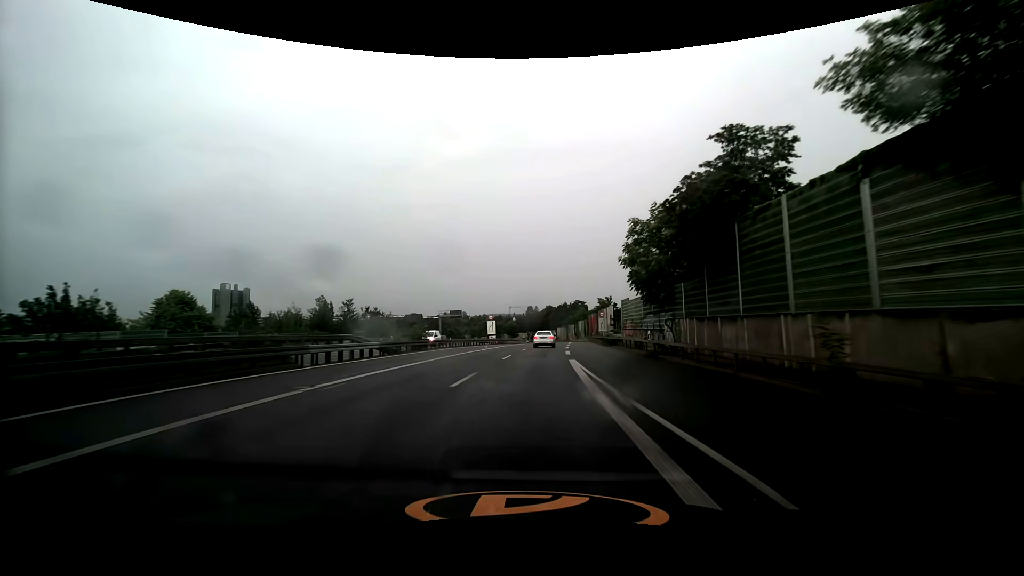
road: trunk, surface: asphalt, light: Day
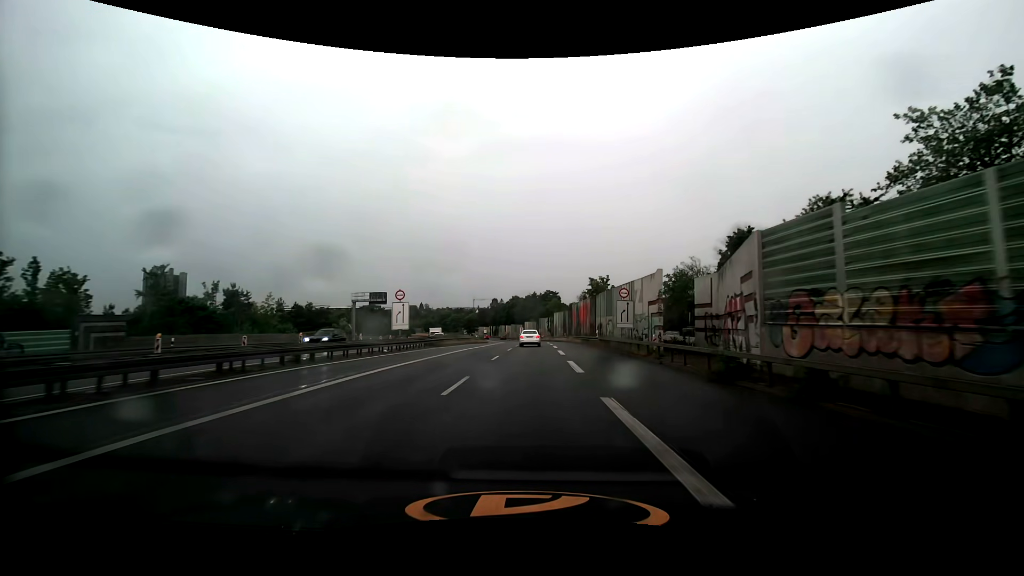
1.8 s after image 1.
(+1.5, +37.4) m; +4°
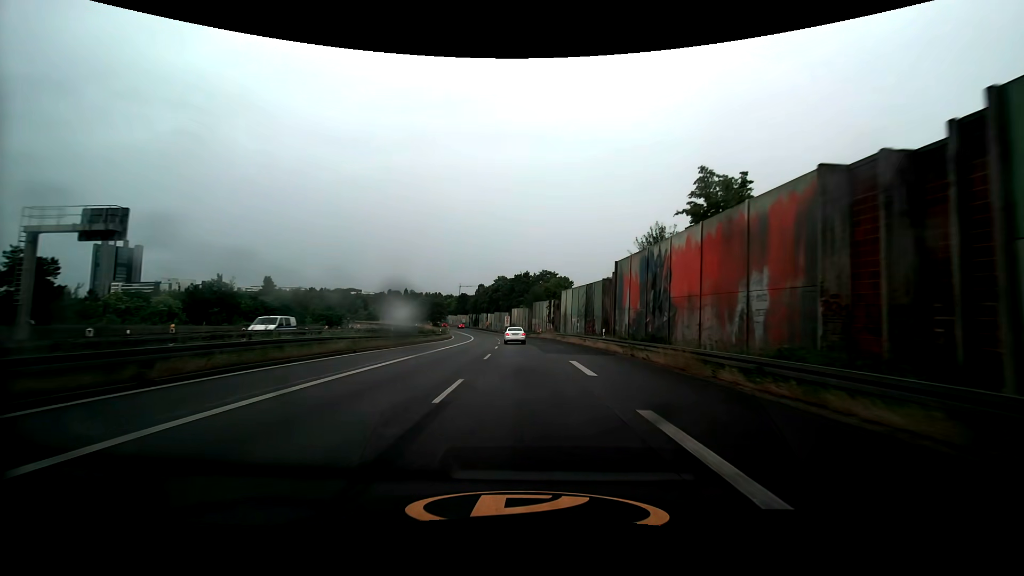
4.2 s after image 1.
(+0.8, +49.8) m; +1°
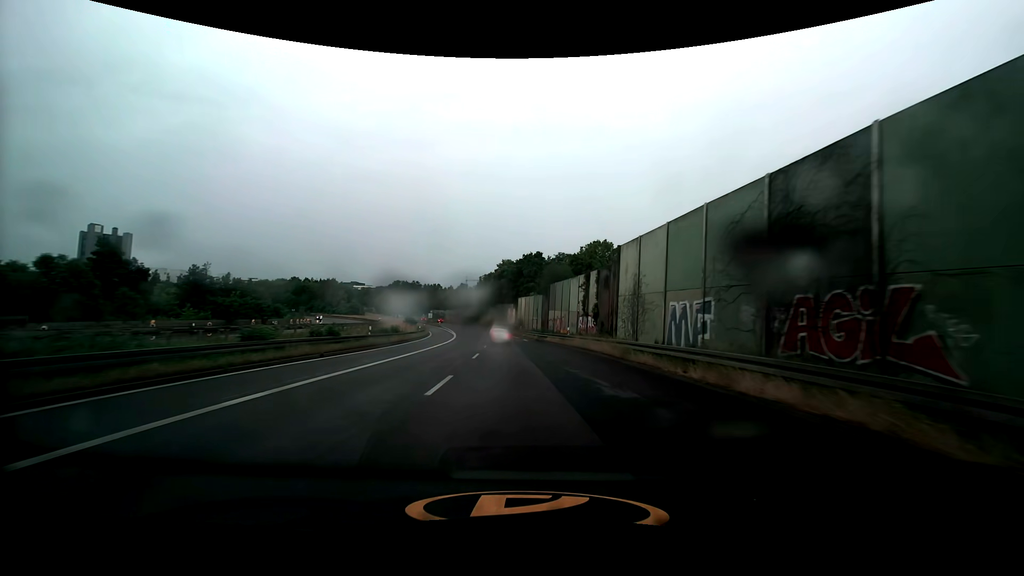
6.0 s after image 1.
(-0.3, +35.1) m; -1°
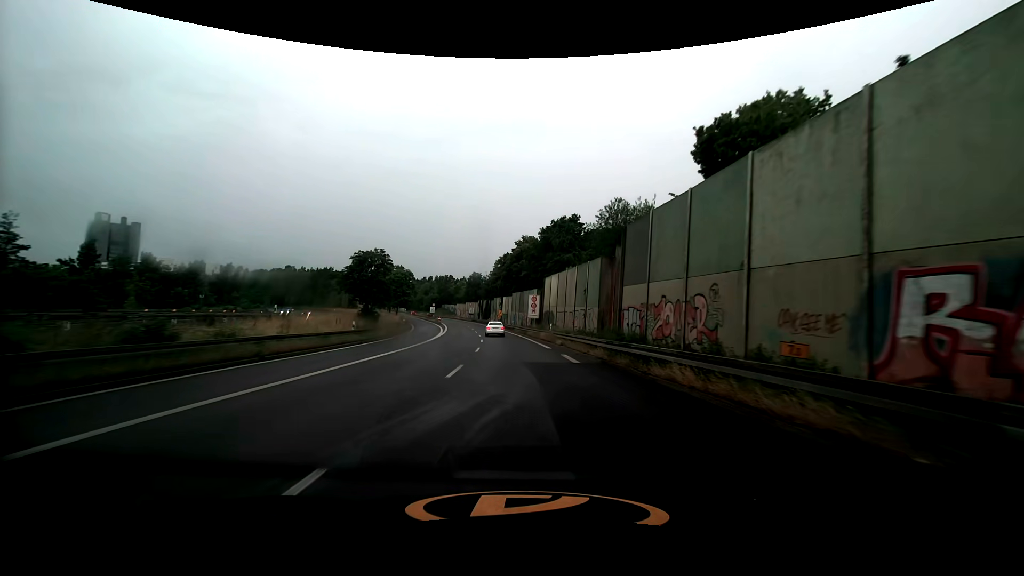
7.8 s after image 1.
(-0.9, +33.2) m; -3°
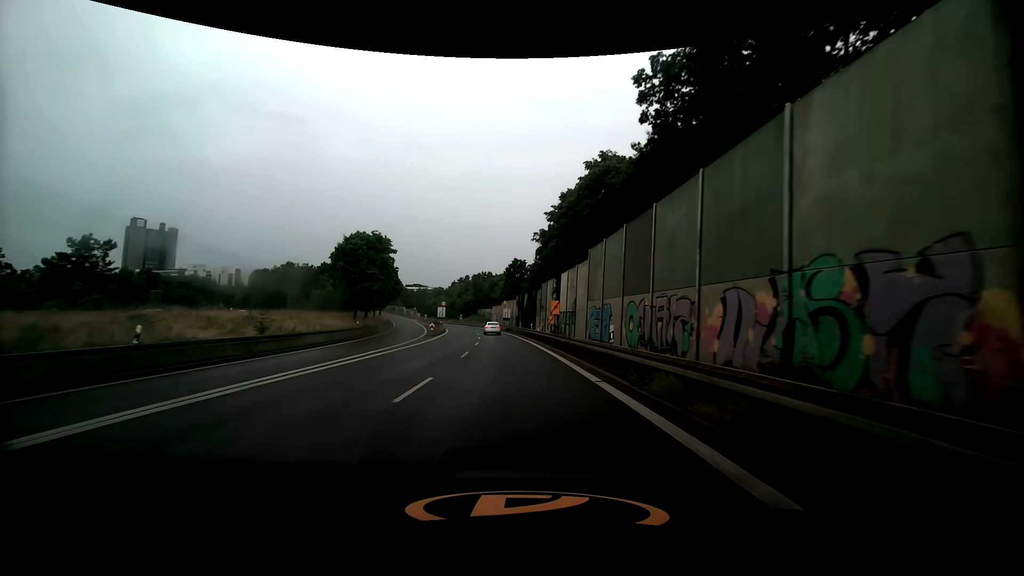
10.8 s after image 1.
(-2.3, +52.5) m; -6°
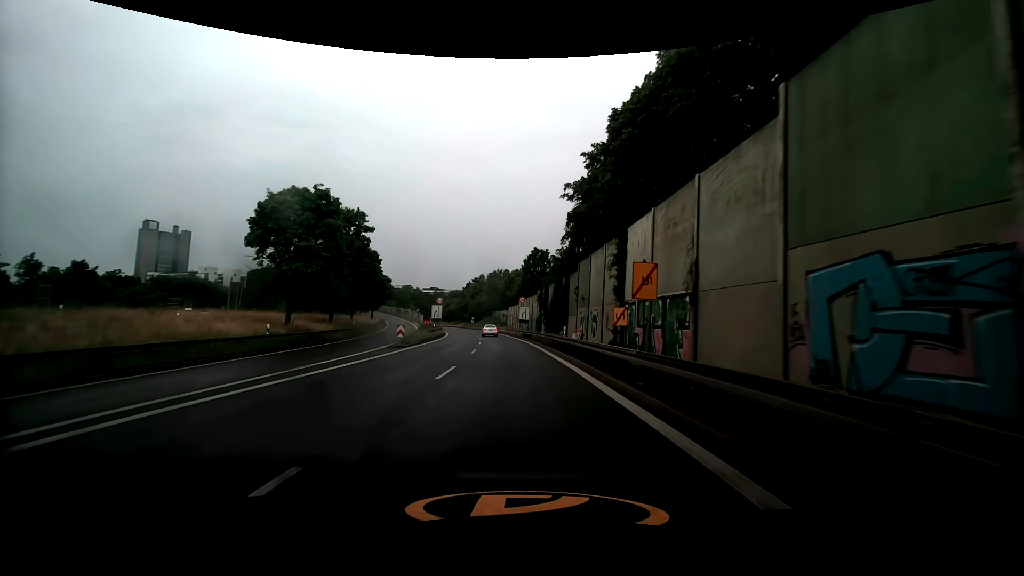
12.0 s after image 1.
(-0.5, +20.0) m; -2°
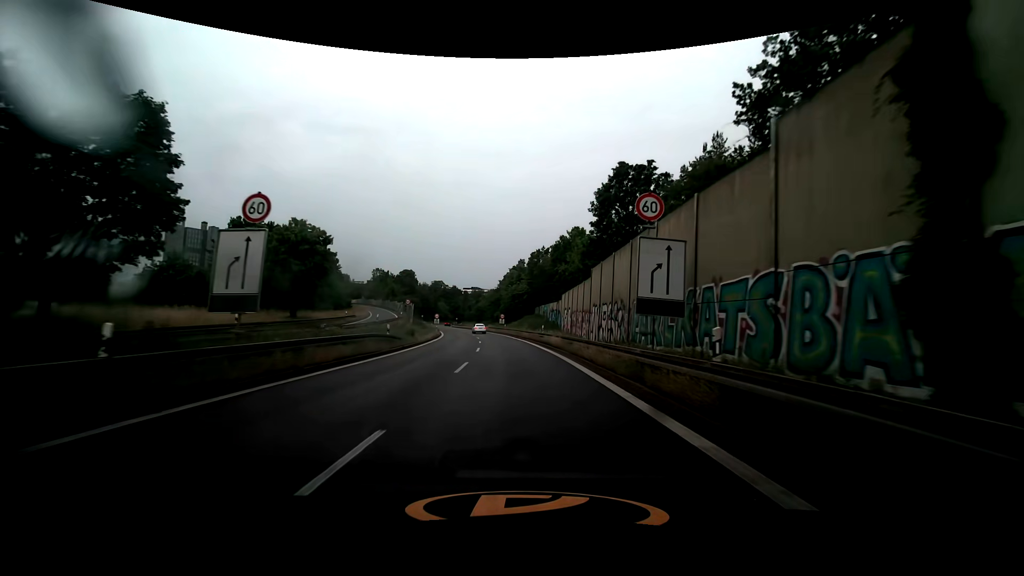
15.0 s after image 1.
(-2.9, +46.7) m; -6°
(0, +10) (0, +20) (-1, +30) (-1, +40) (-2, +50) (-3, +60) (-5, +70) (-7, +80) (-9, +89) (-11, +99) m
